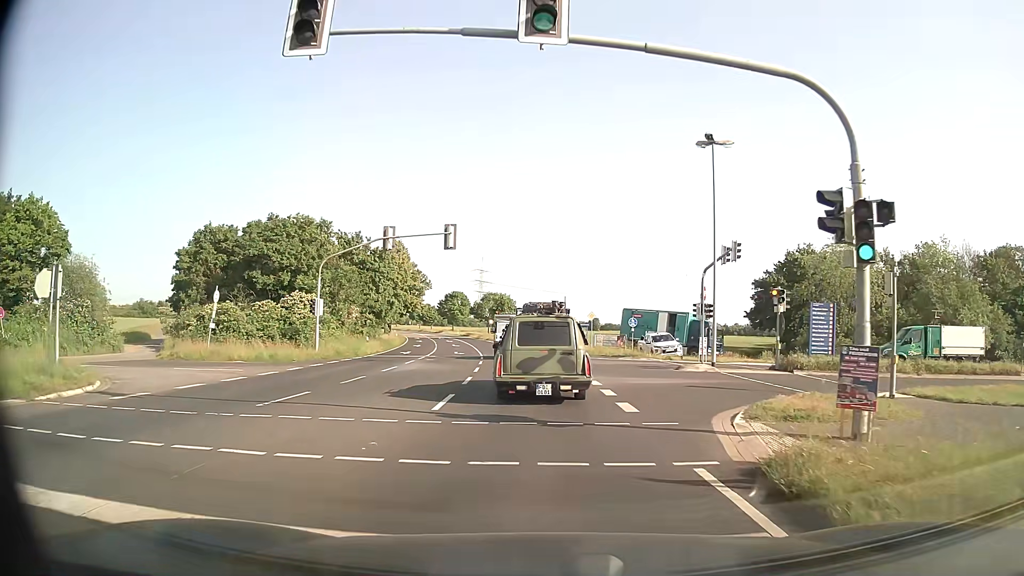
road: secondary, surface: asphalt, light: Day
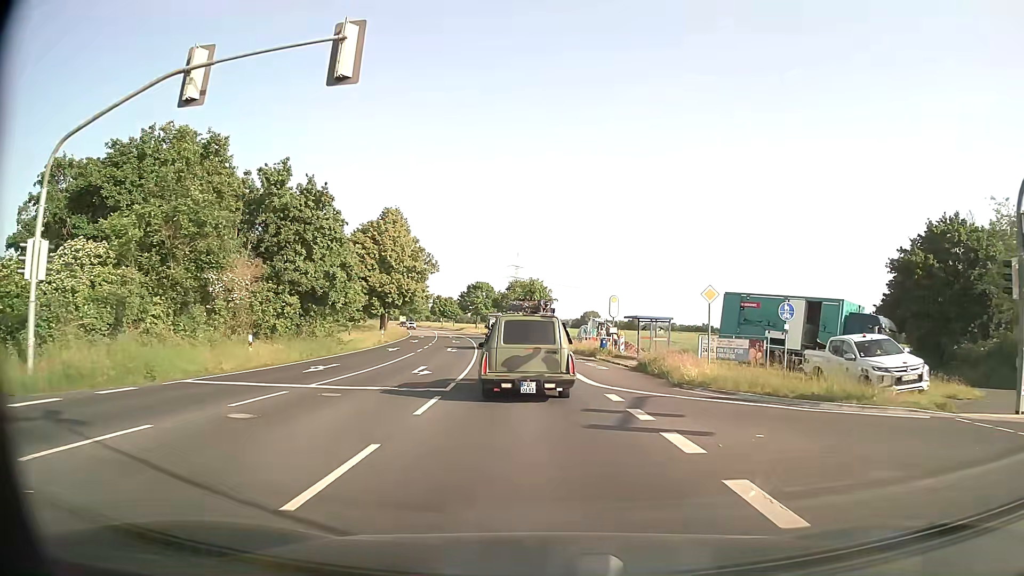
(-0.6, +25.4) m; -3°
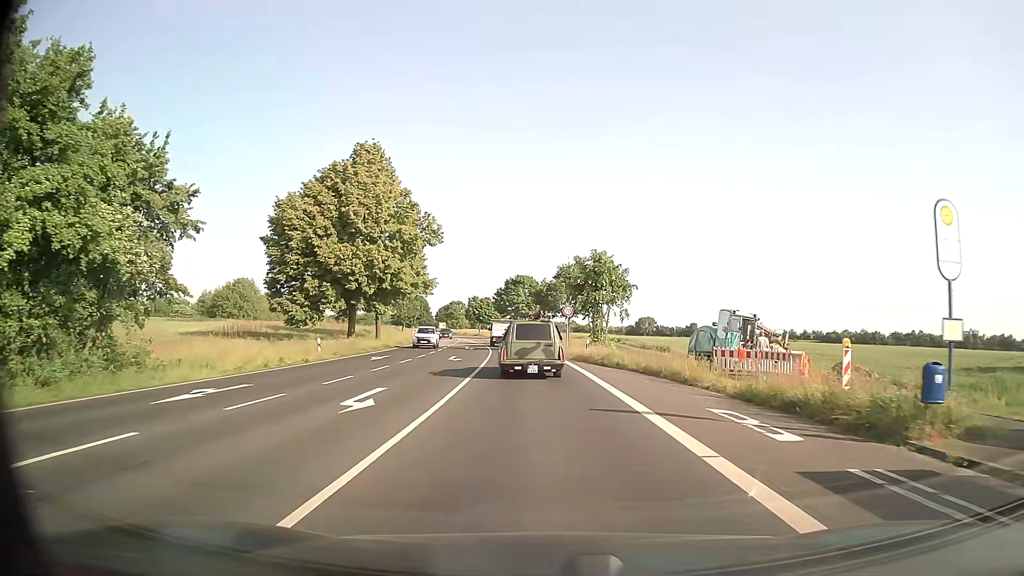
(-1.3, +30.8) m; -4°
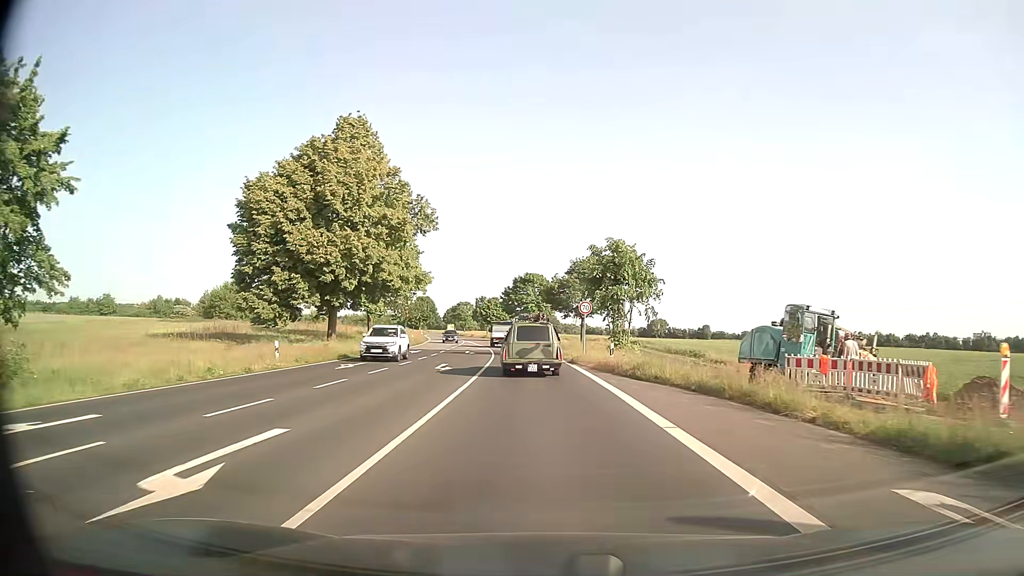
(-0.1, +7.0) m; -1°
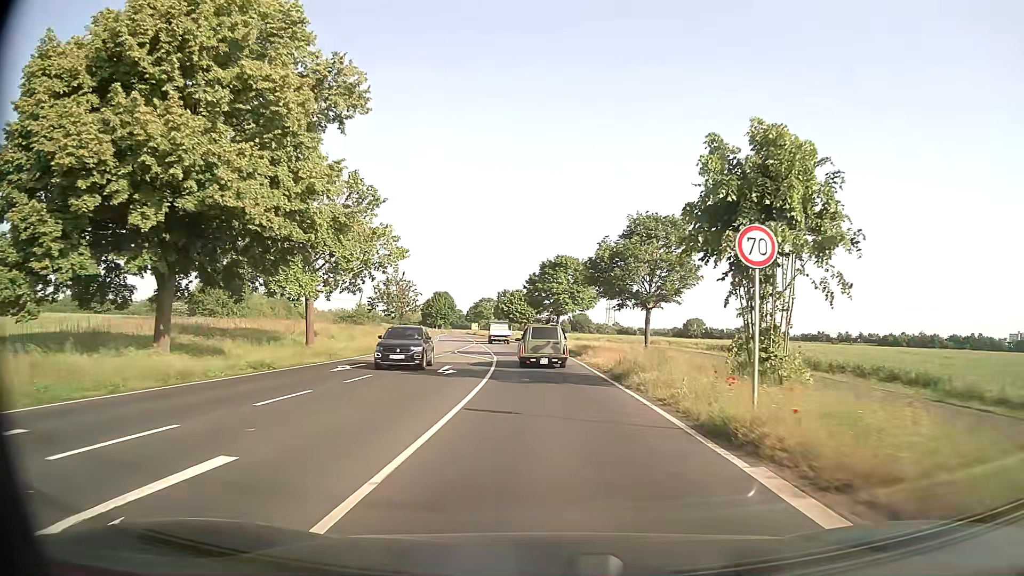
(-0.5, +22.7) m; -2°
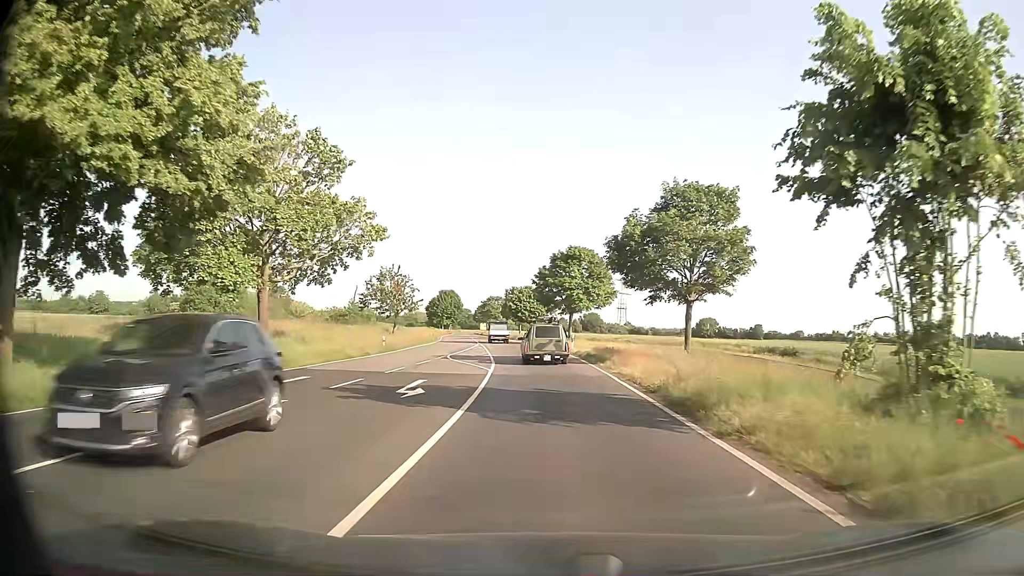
(-0.1, +8.0) m; -1°
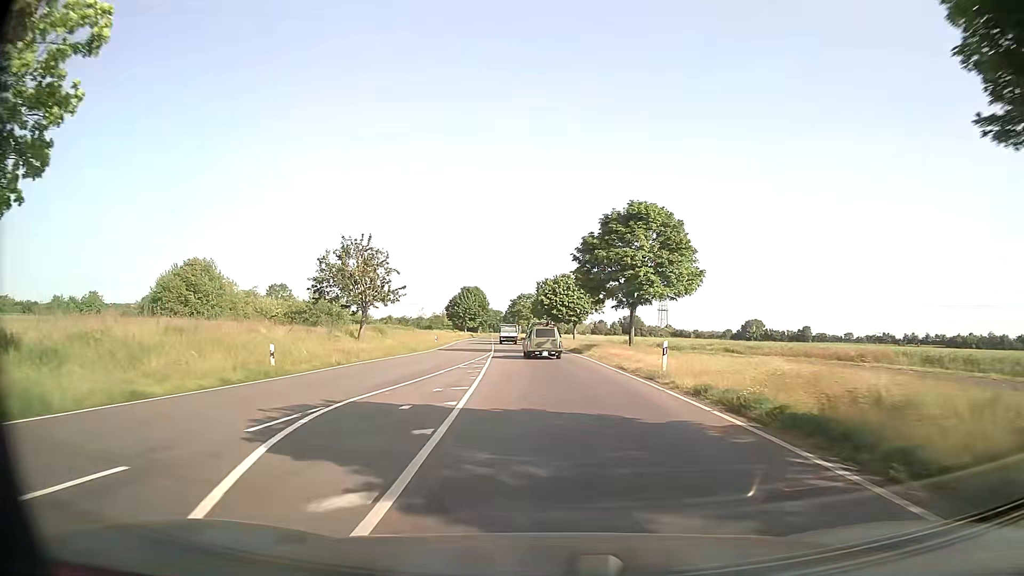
(-0.6, +25.0) m; -3°
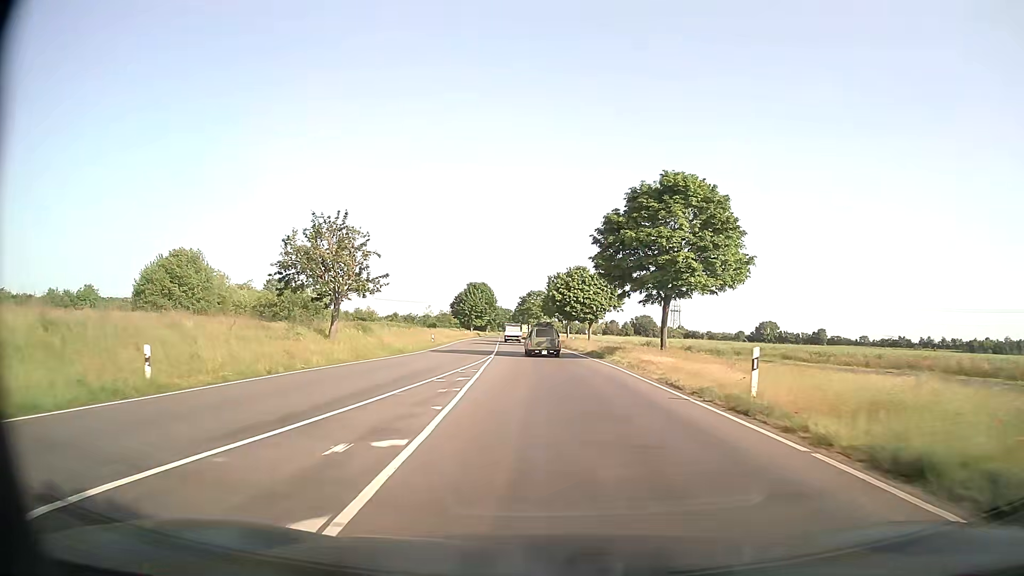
(-0.1, +8.6) m; -1°
(0, +10) (0, +20) (-1, +30) (-1, +40) (-1, +50) (-2, +60) (-2, +70) (-3, +80) (-4, +90) (-4, +100) m
